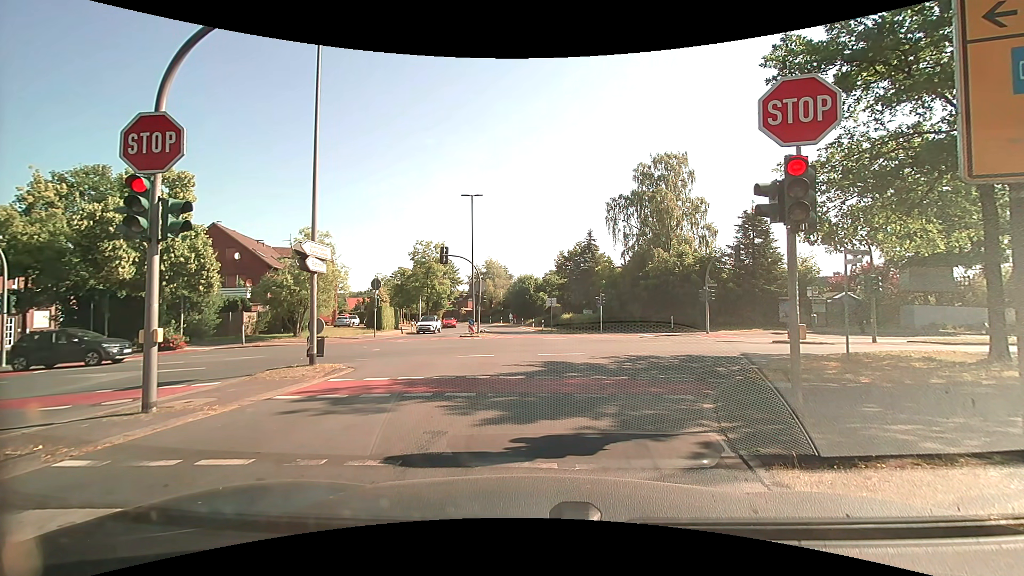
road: tertiary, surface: asphalt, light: Day
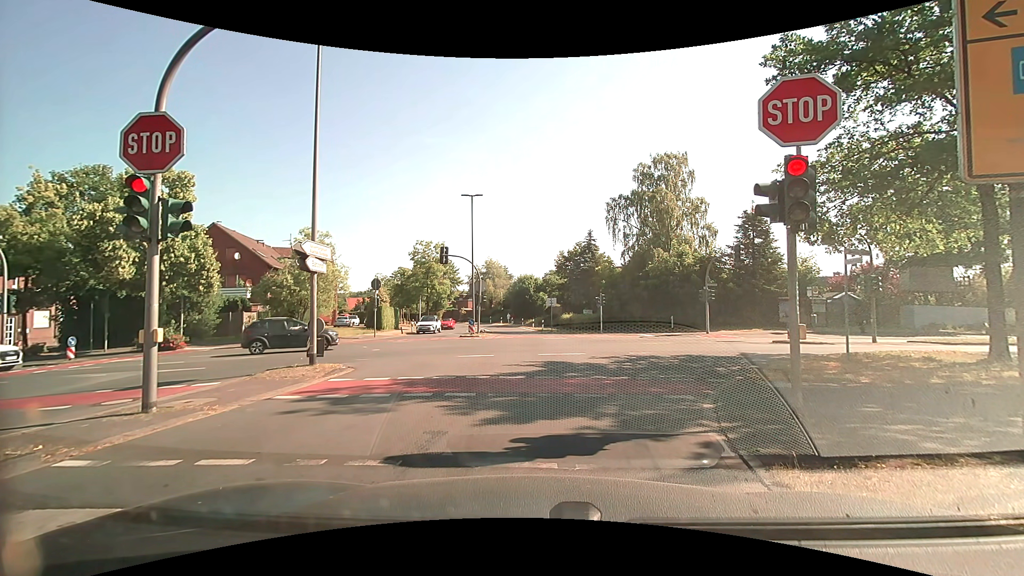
(0.0, 0.0) m; 0°
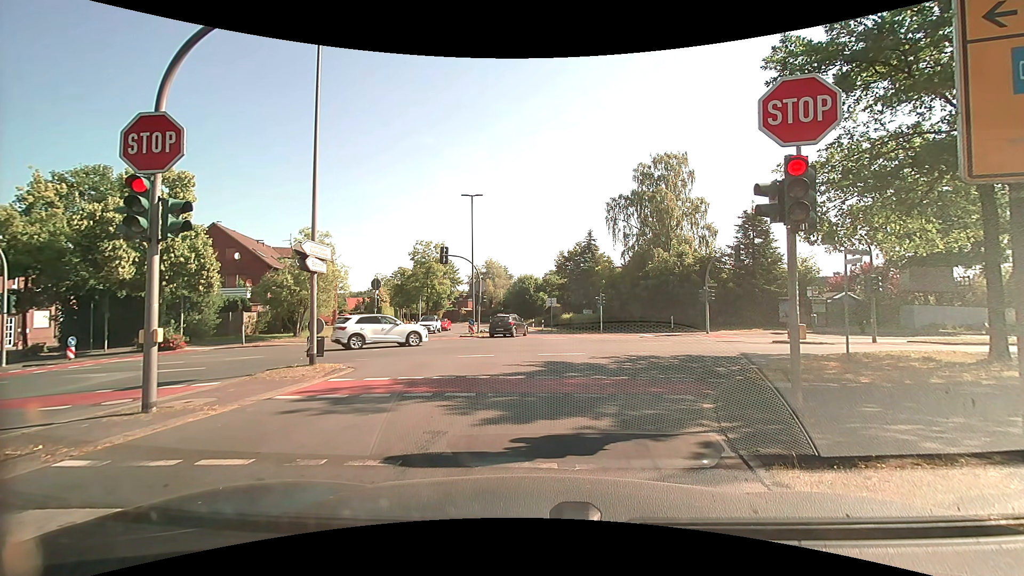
(0.0, 0.0) m; 0°
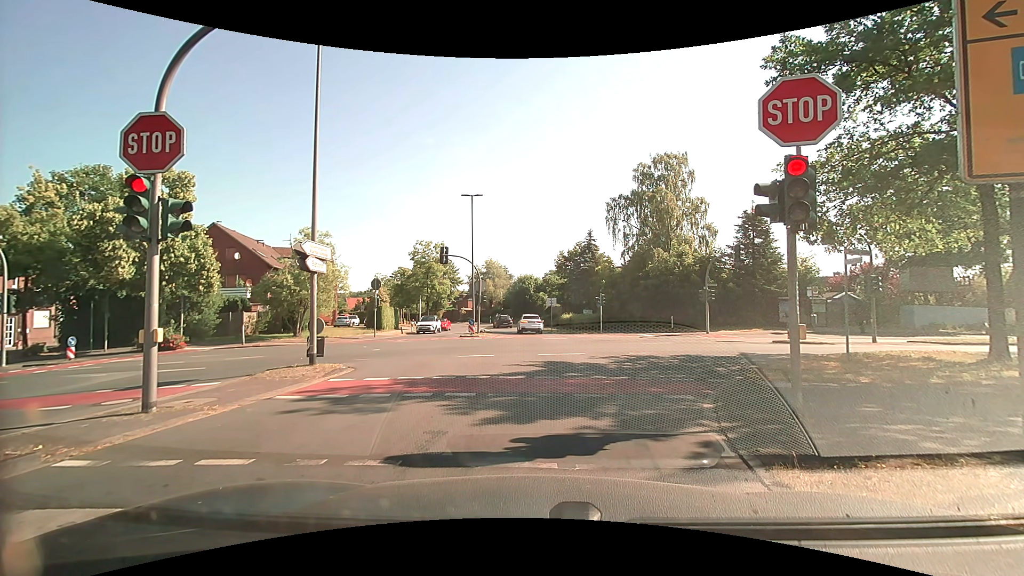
(0.0, 0.0) m; 0°
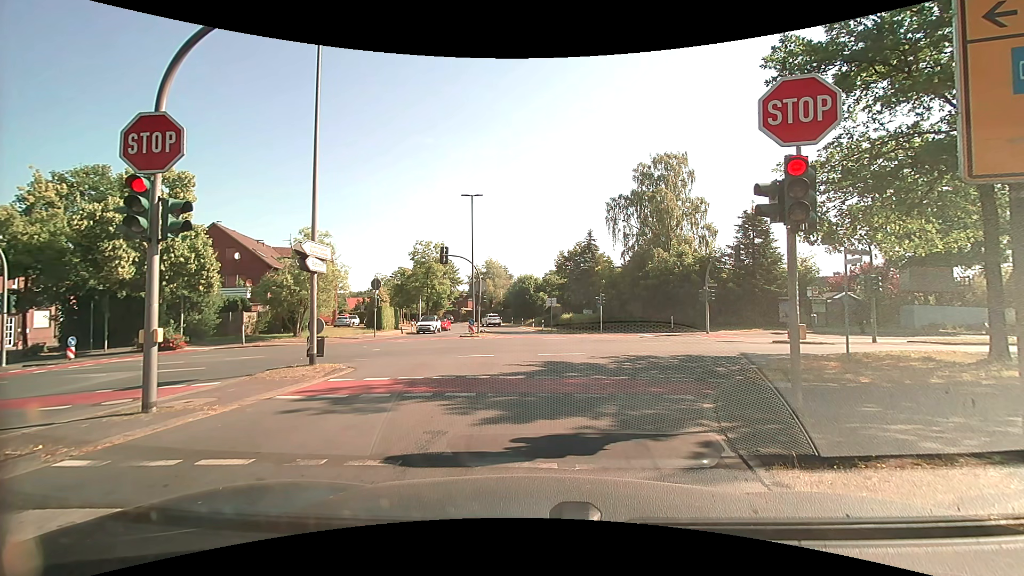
(0.0, 0.0) m; 0°
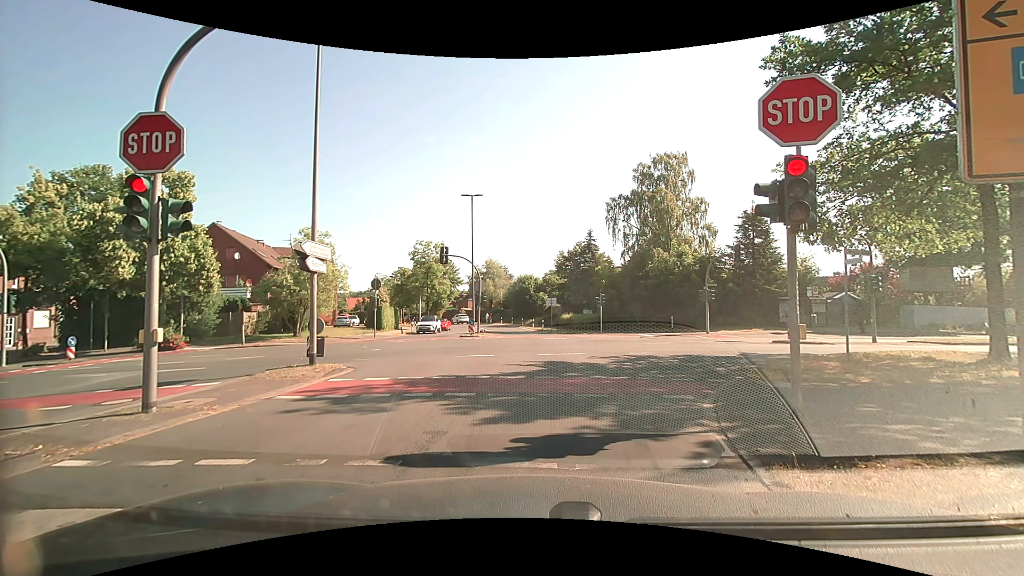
(0.0, 0.0) m; 0°
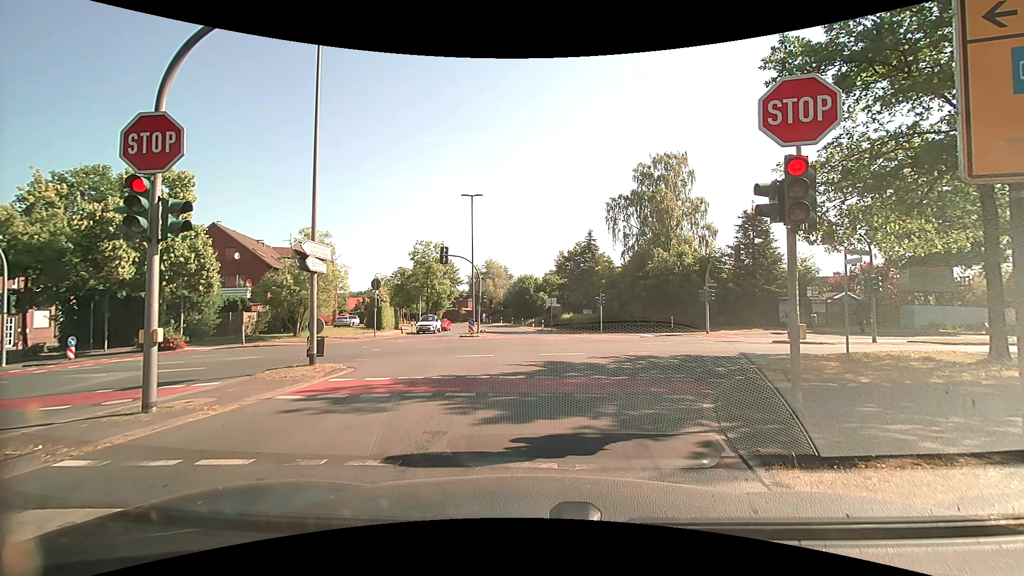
(0.0, 0.0) m; 0°
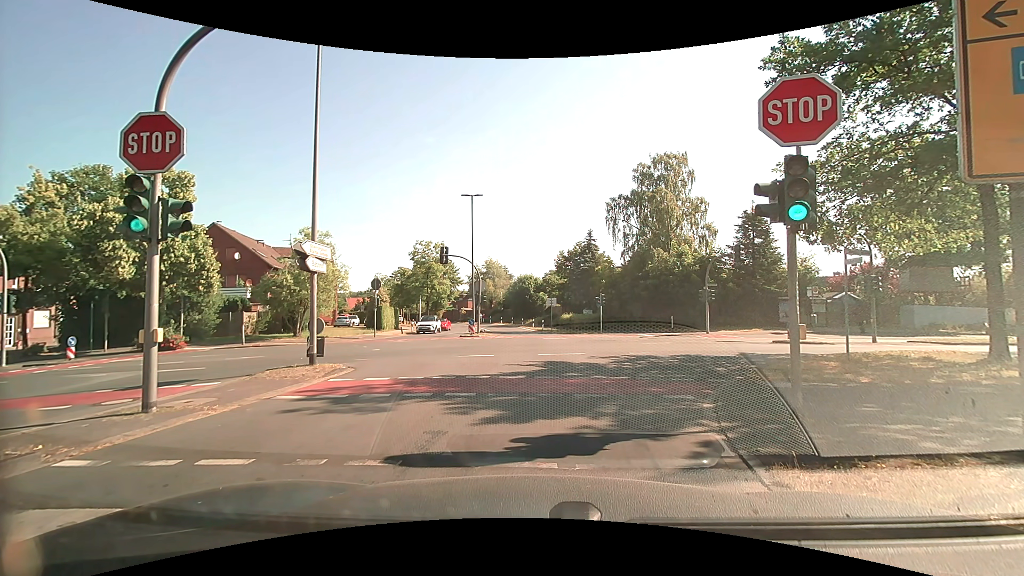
(0.0, 0.0) m; 0°
(0, +10) (0, +20) (-1, +30) (-2, +40) (-3, +50) (-5, +60) (-8, +69) (-12, +78) (-17, +87) (-22, +95) m
